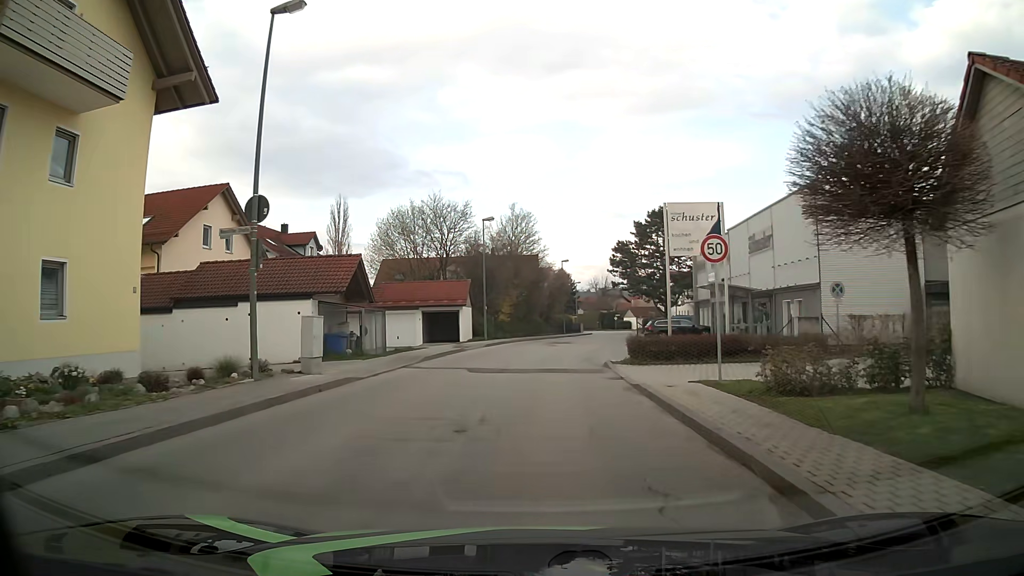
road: unclassified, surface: asphalt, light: Day
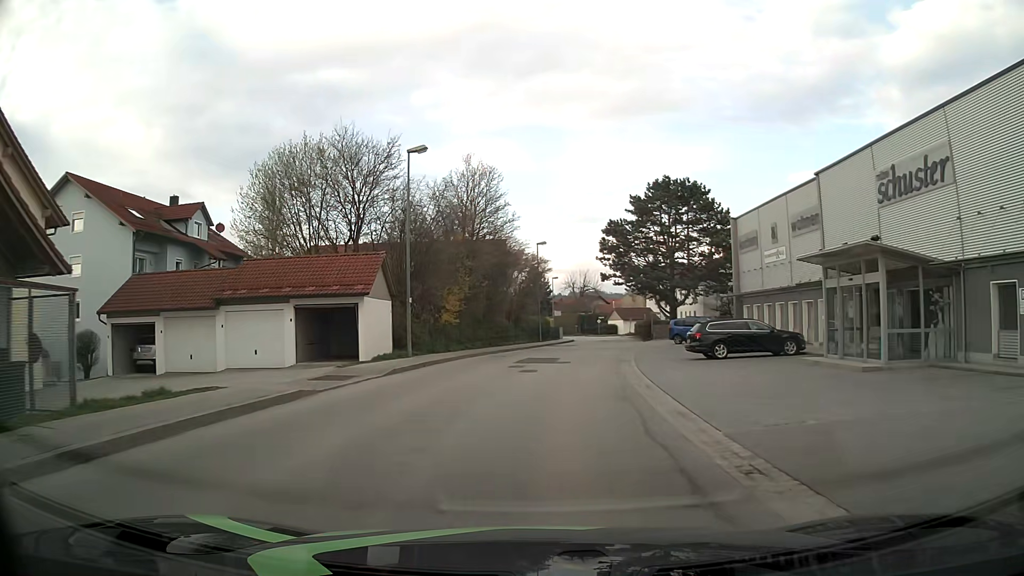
(+0.2, +19.4) m; +2°
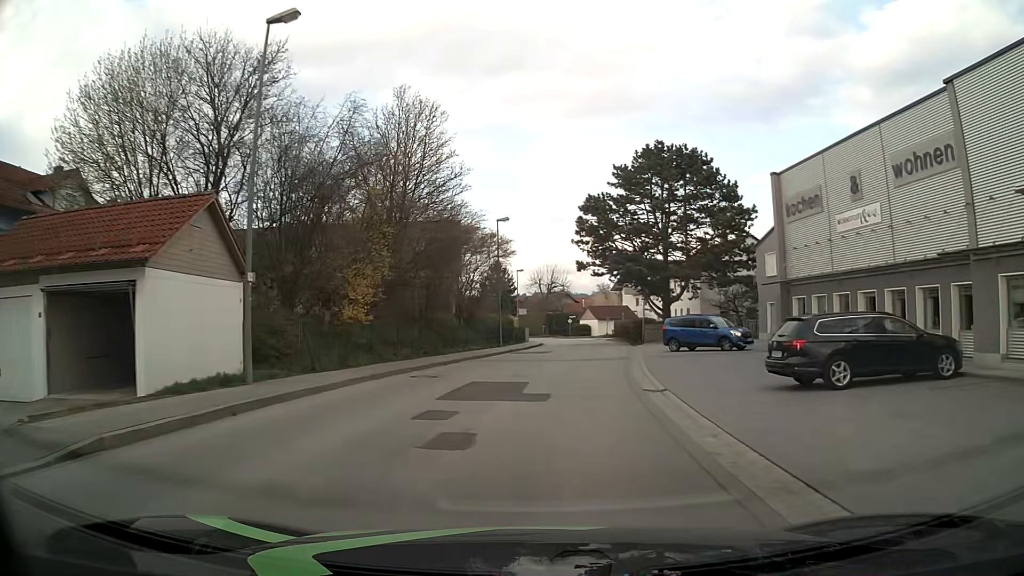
(+0.3, +12.6) m; +3°
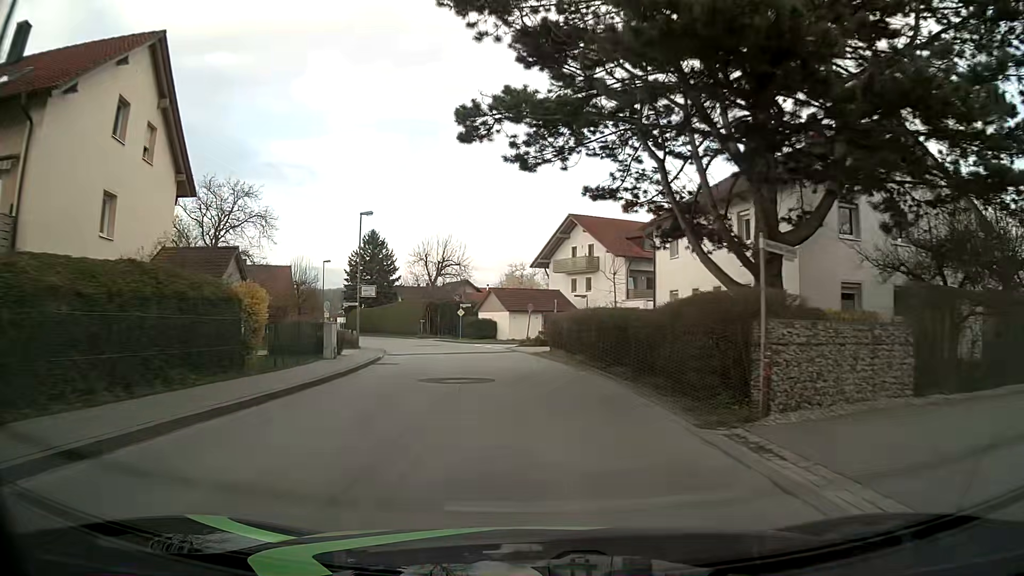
(+2.8, +37.5) m; +8°
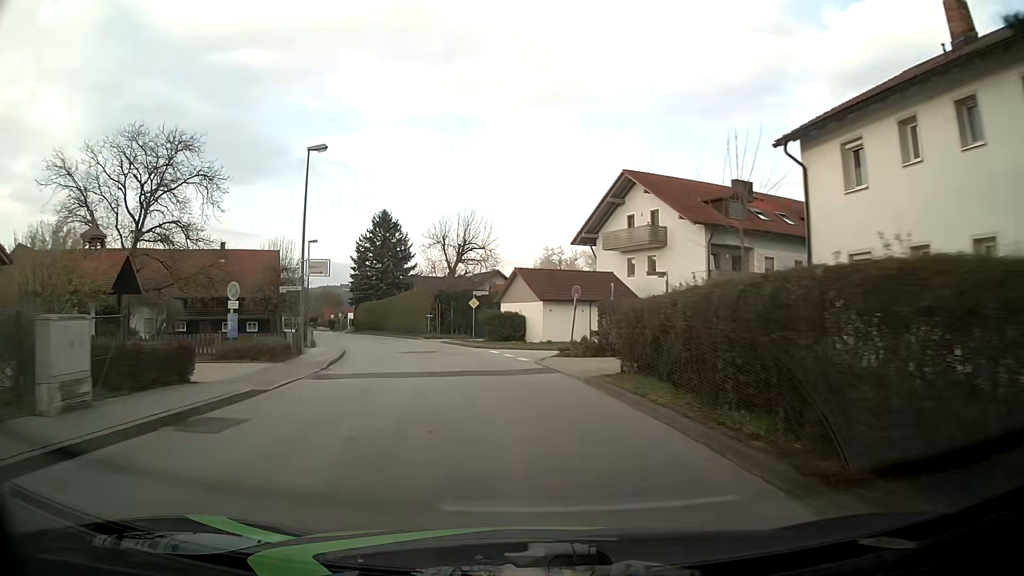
(-0.3, +15.5) m; -3°
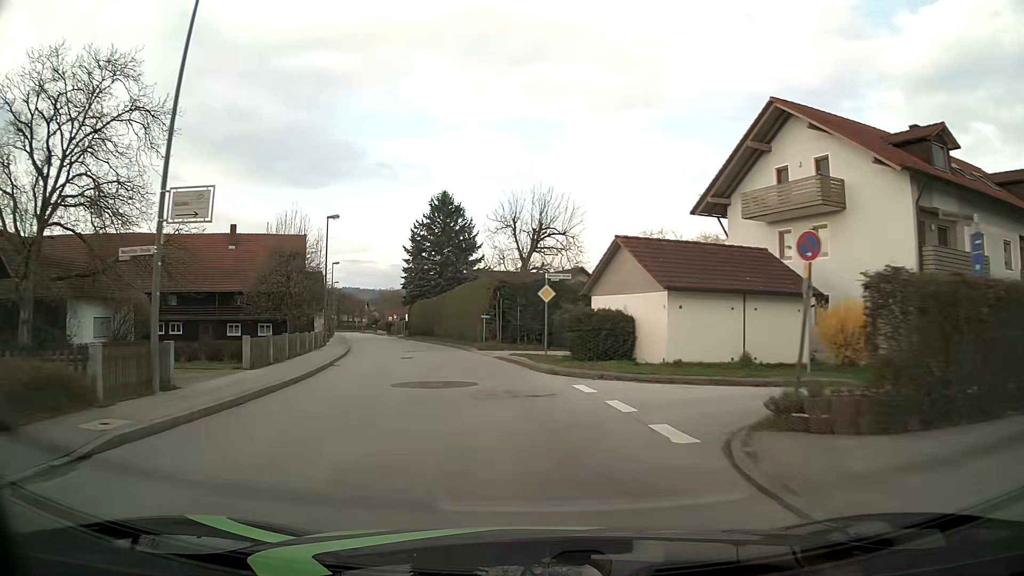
(-0.9, +15.2) m; -7°
(0, +10) (-2, +20) (-4, +30) (-6, +39) (-9, +49) (-12, +59) (-15, +68) (-18, +78) (-20, +87) (-23, +97) m
